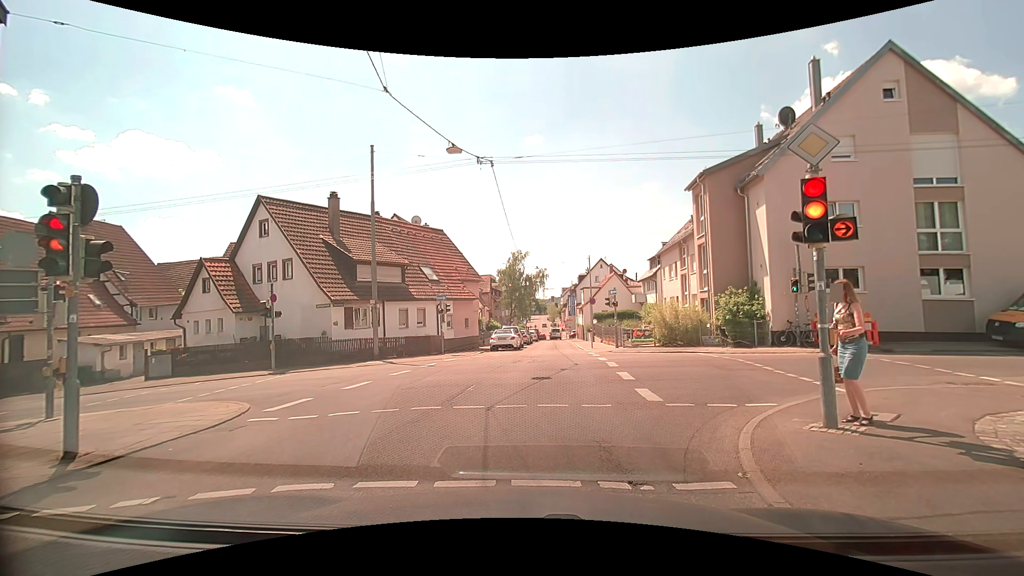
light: Day
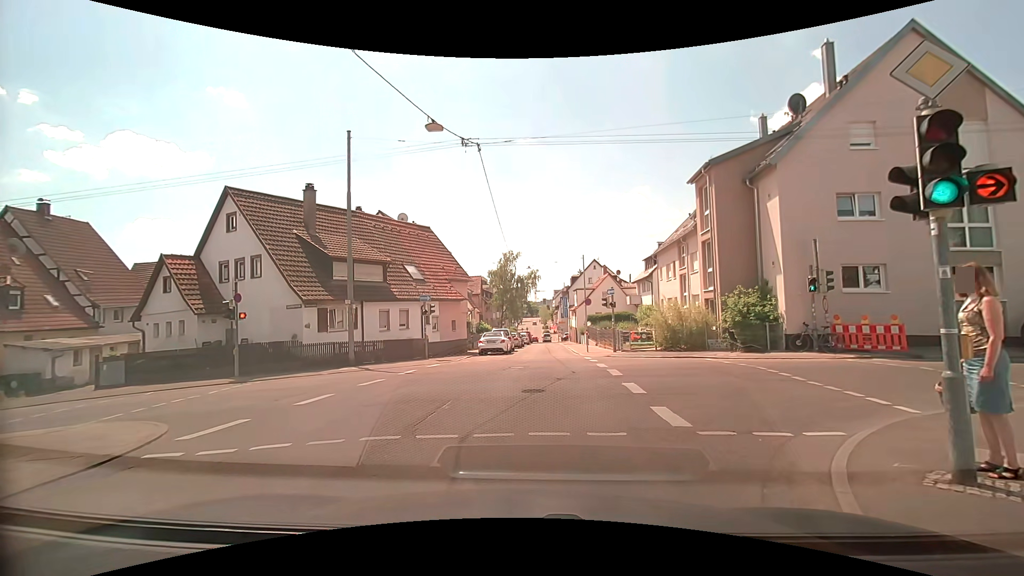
(0.0, +2.3) m; +2°
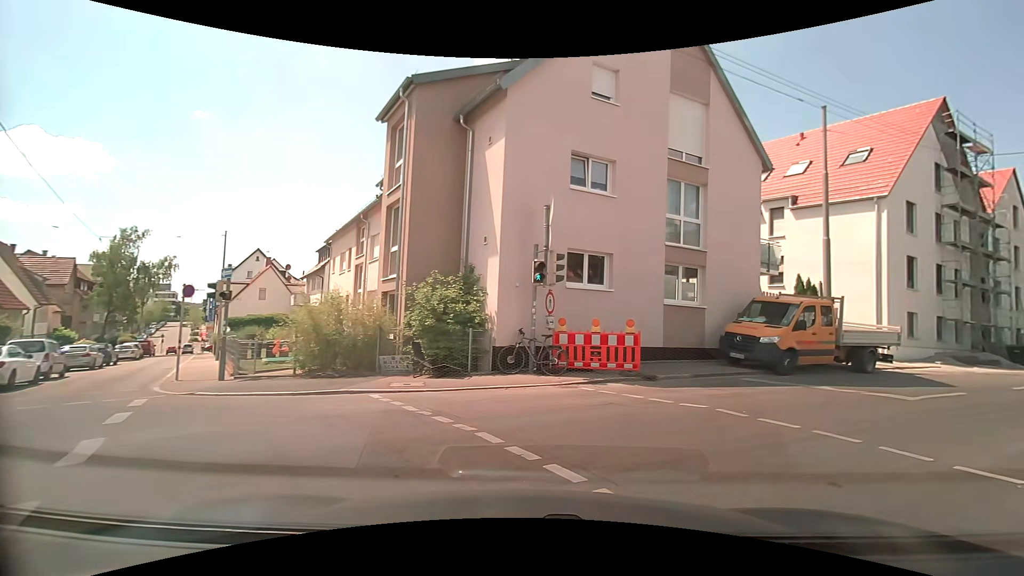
(+2.0, +9.4) m; +35°
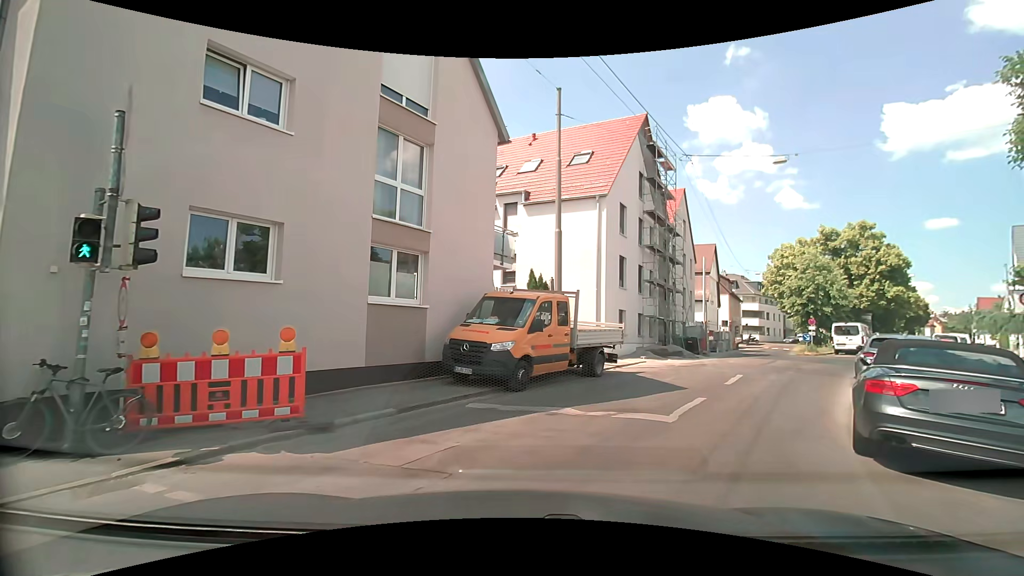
(+1.3, +5.0) m; +28°
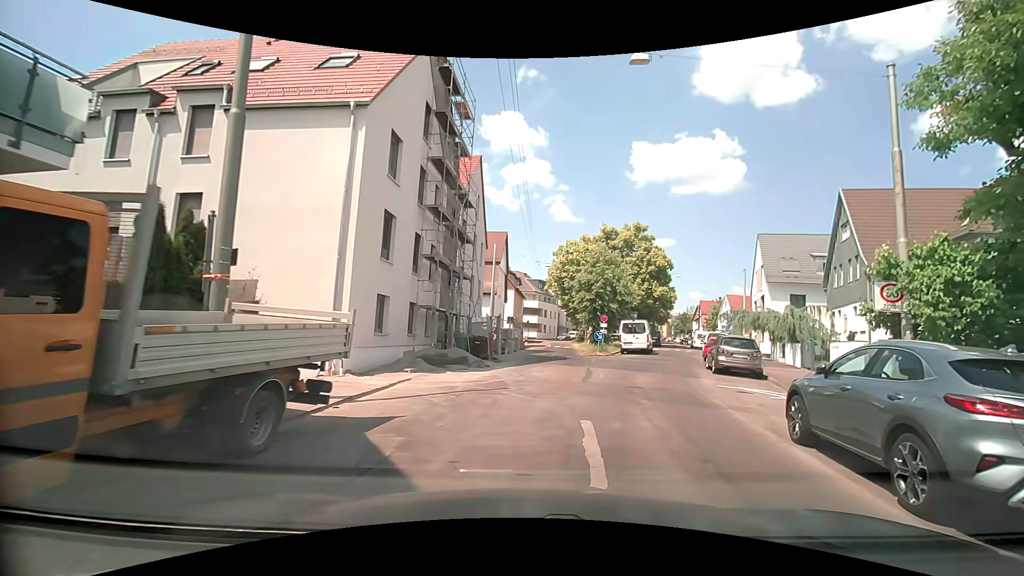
(+1.8, +9.4) m; +24°
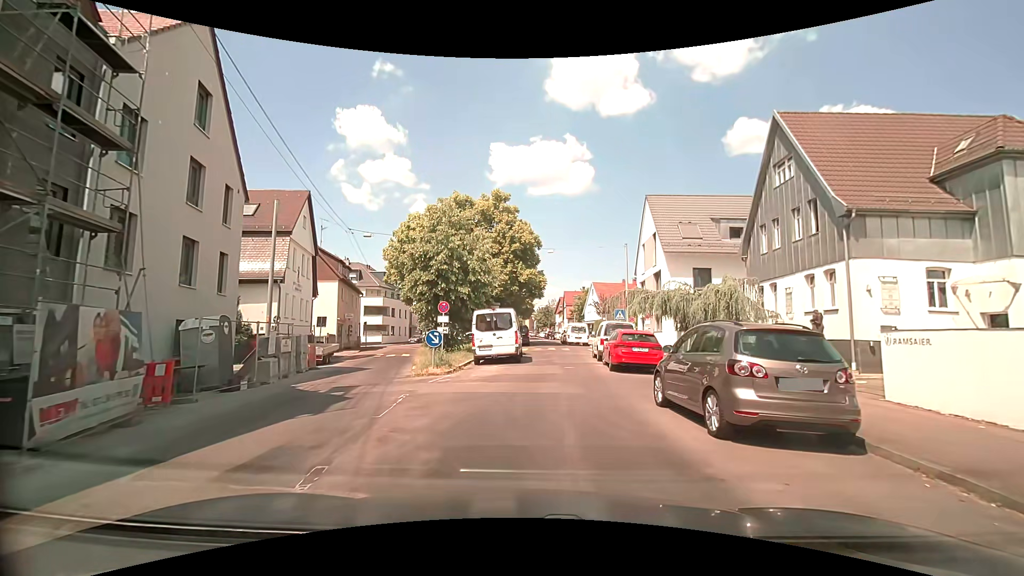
(+2.6, +14.1) m; +15°
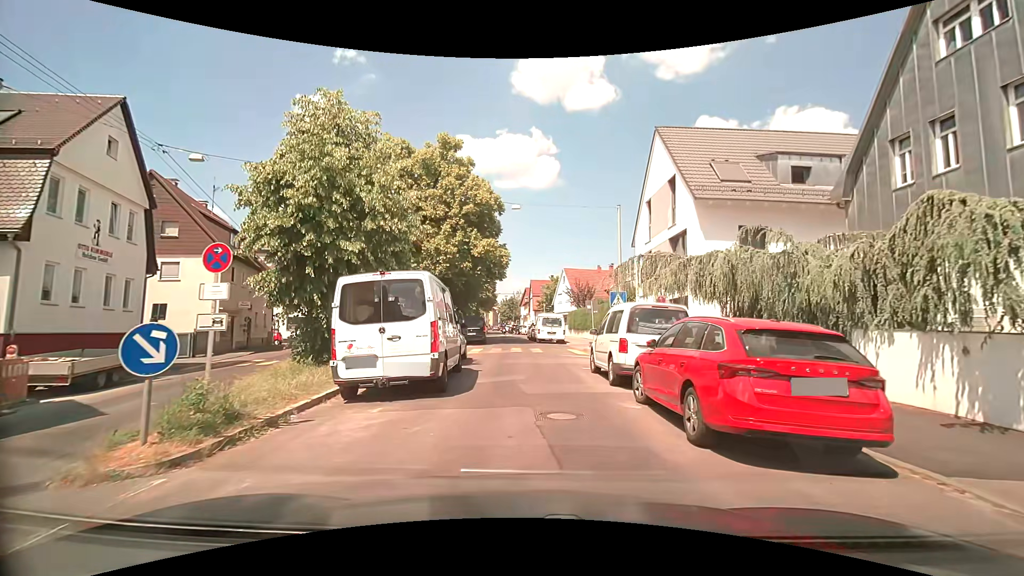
(+0.7, +11.8) m; +4°
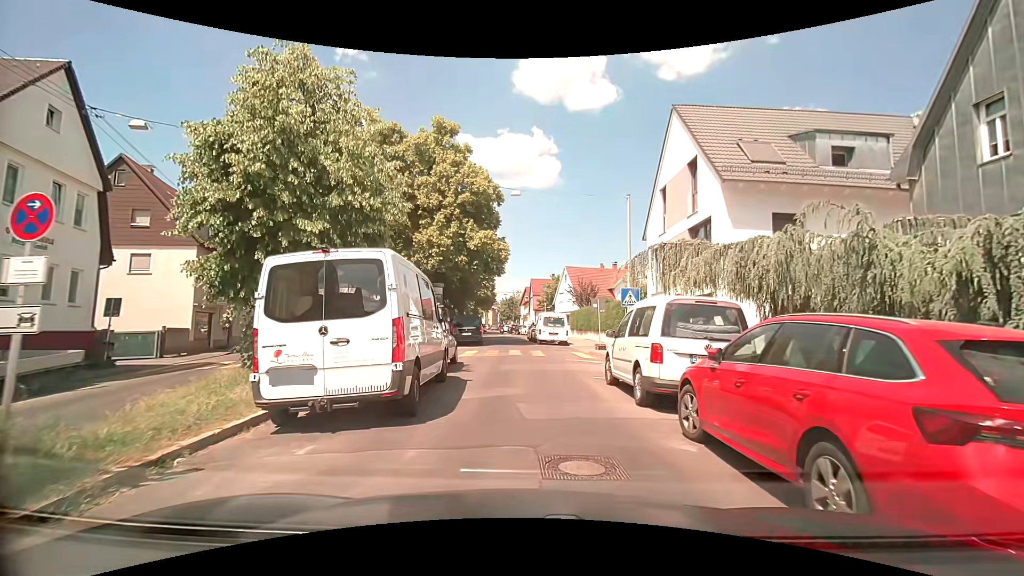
(0.0, +2.6) m; -1°
